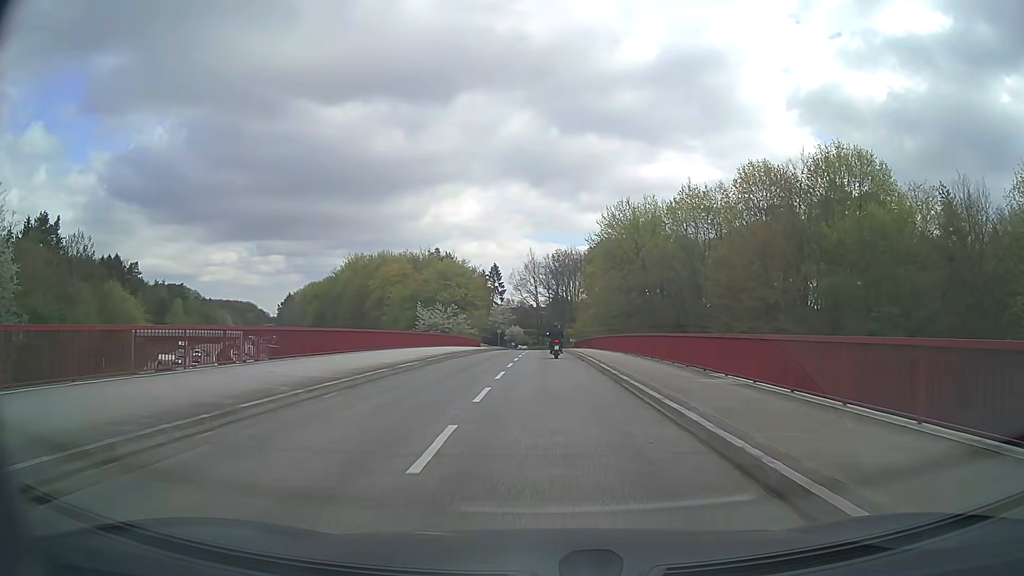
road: secondary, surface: asphalt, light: Day
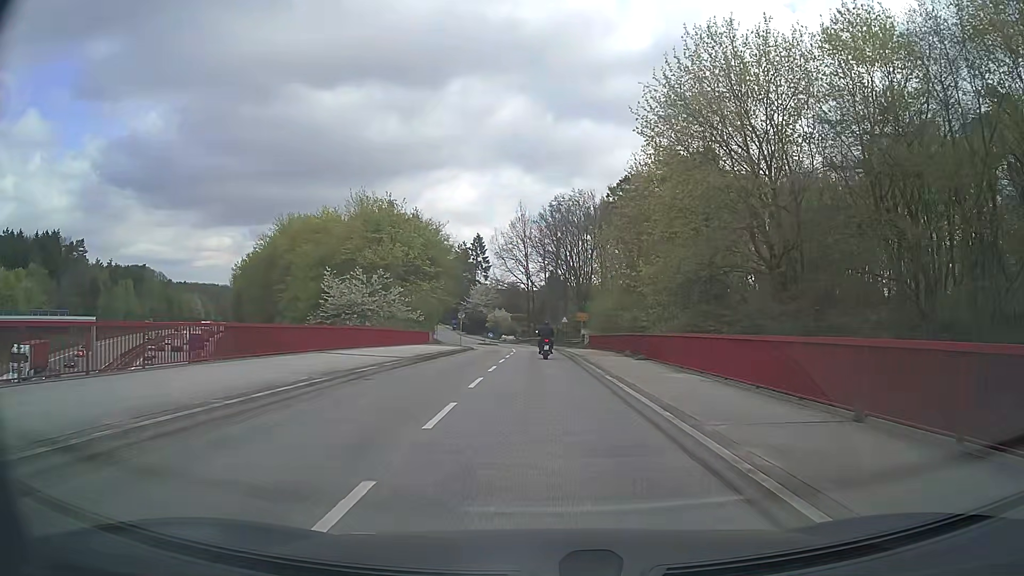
(+0.4, +39.0) m; +1°
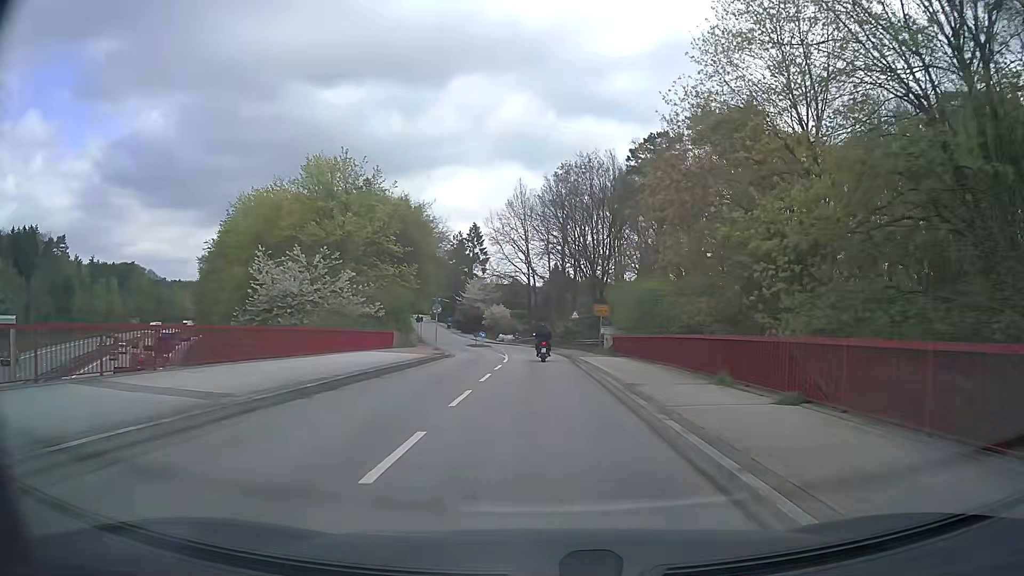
(0.0, +15.0) m; 0°
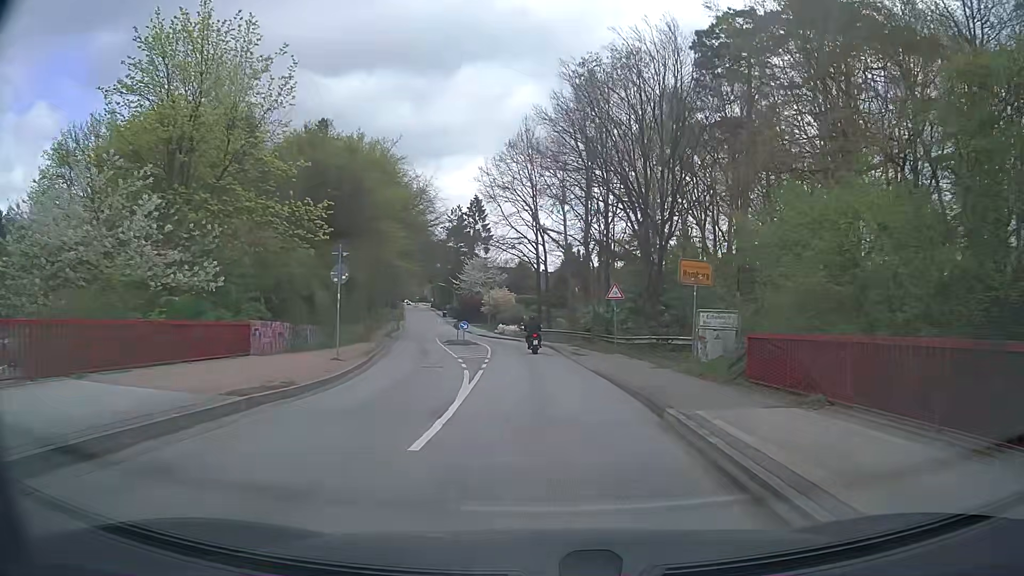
(-0.1, +22.5) m; -1°
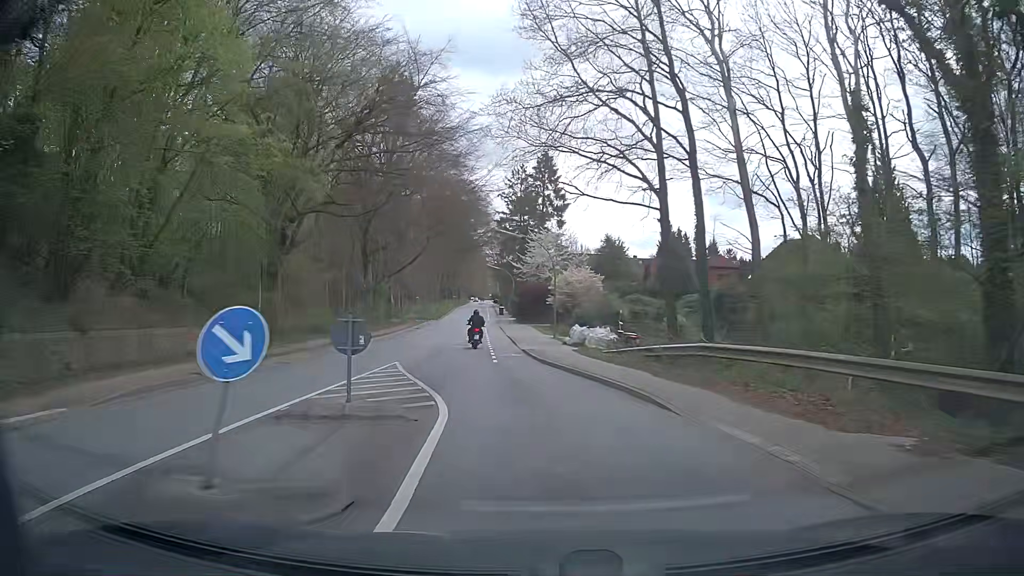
(-1.7, +37.1) m; -6°
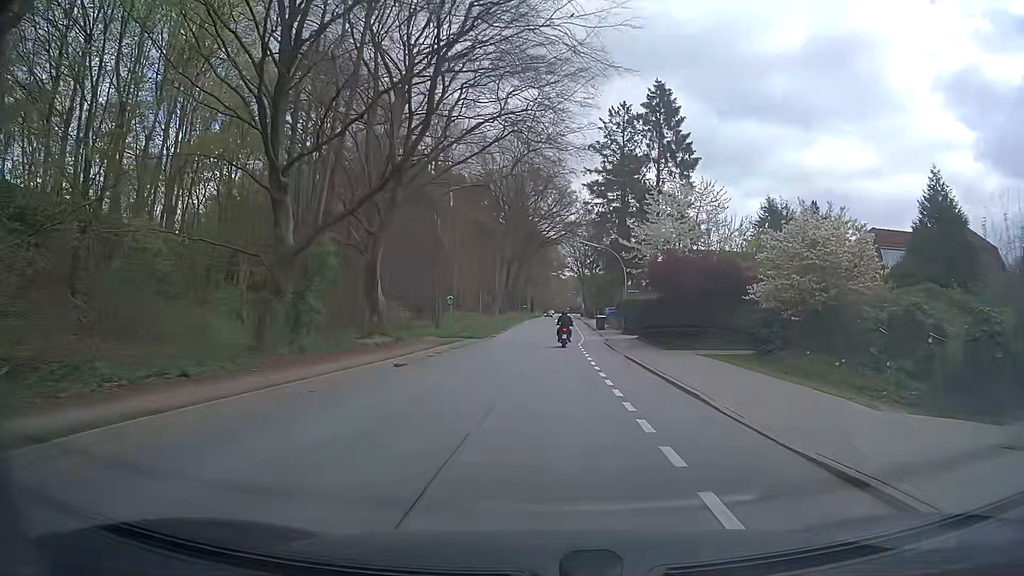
(-4.4, +37.3) m; -8°
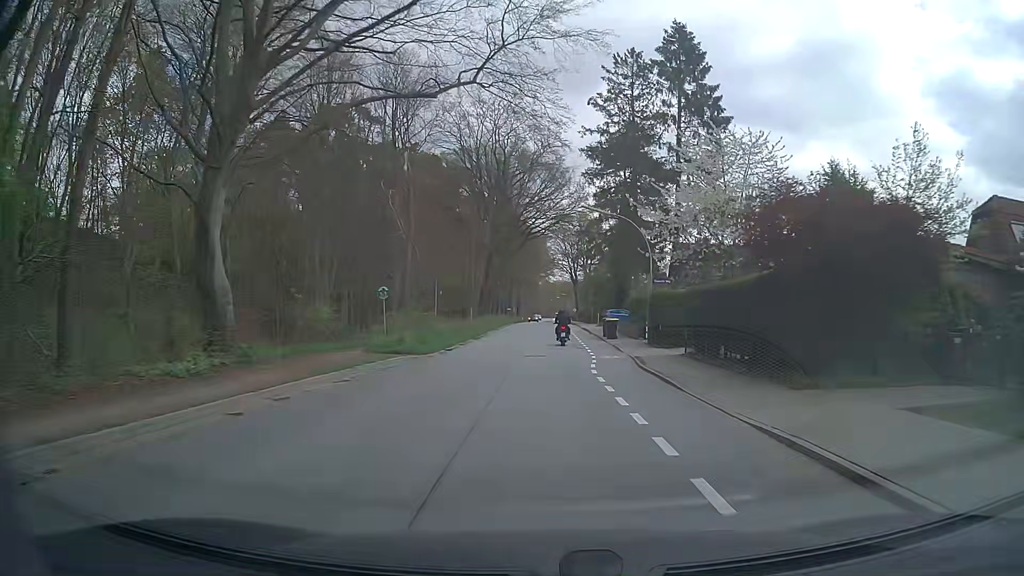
(+0.2, +15.9) m; +1°
(0, +10) (0, +20) (+1, +30) (+1, +40) (+1, +50) (+1, +60) (+1, +70) (+1, +80) (+1, +90) (+1, +100) m
